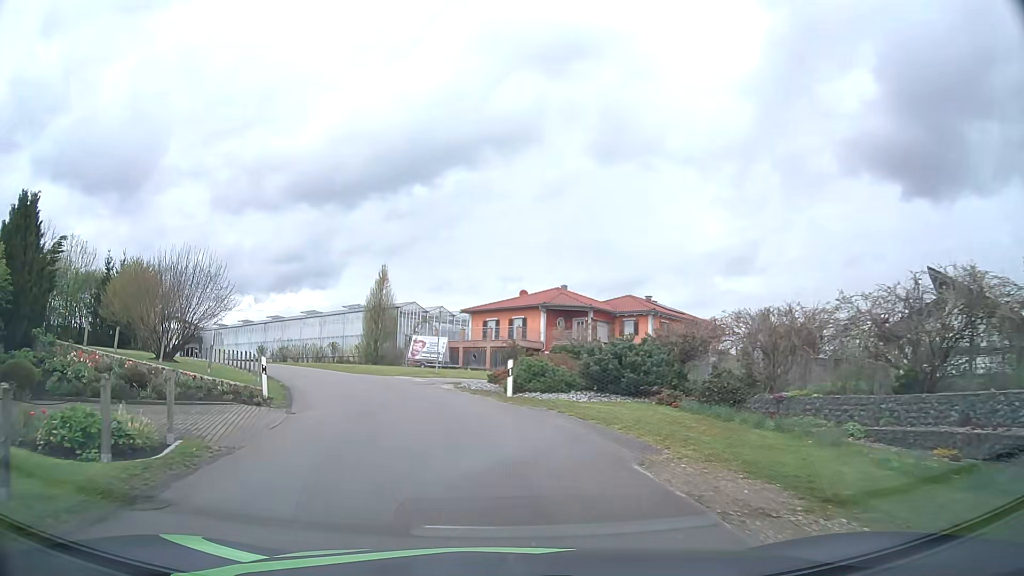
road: unclassified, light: Day
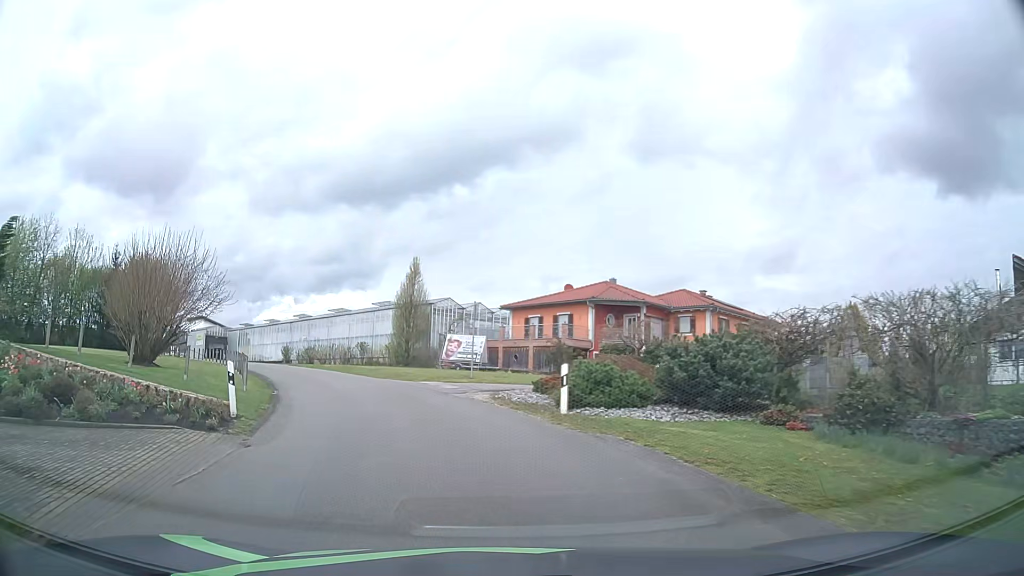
(-0.1, +5.0) m; -4°
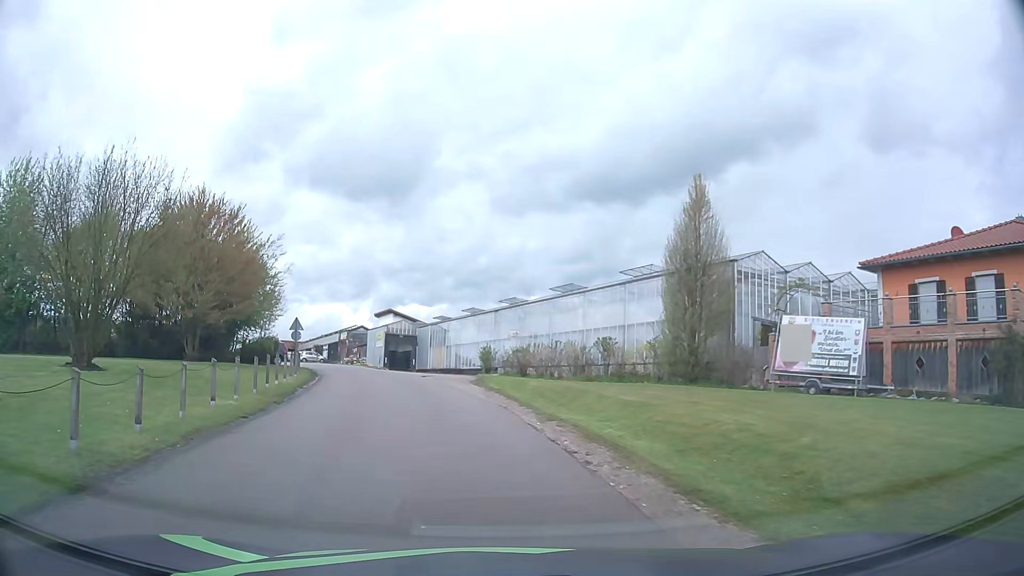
(-4.4, +24.8) m; -20°
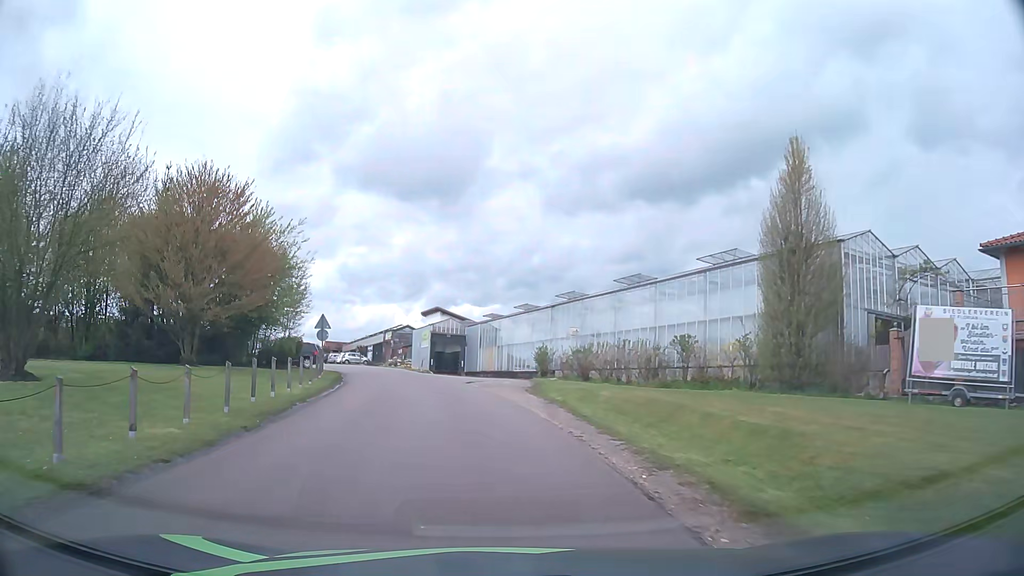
(-0.2, +5.2) m; -5°
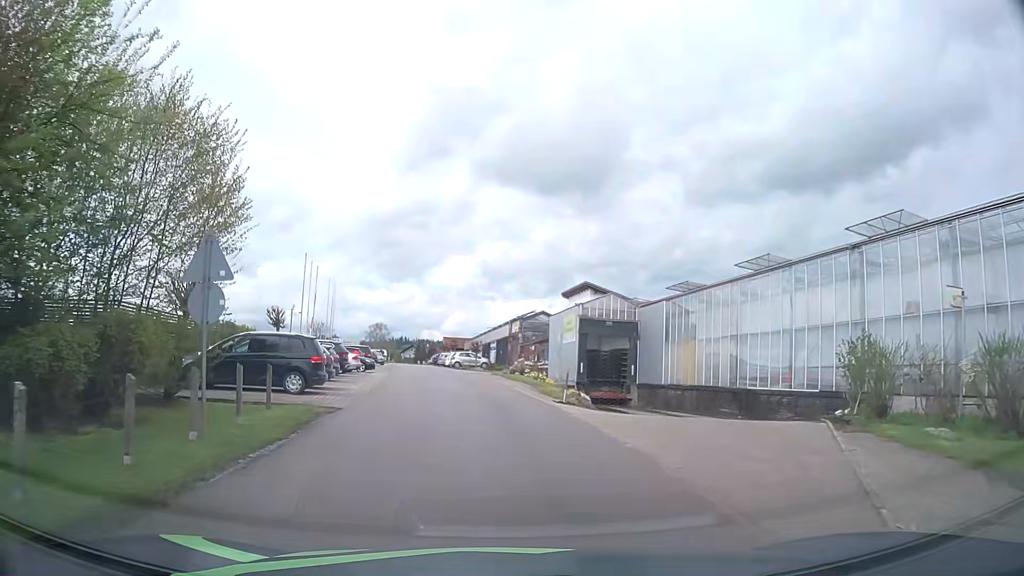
(-2.8, +24.6) m; -12°
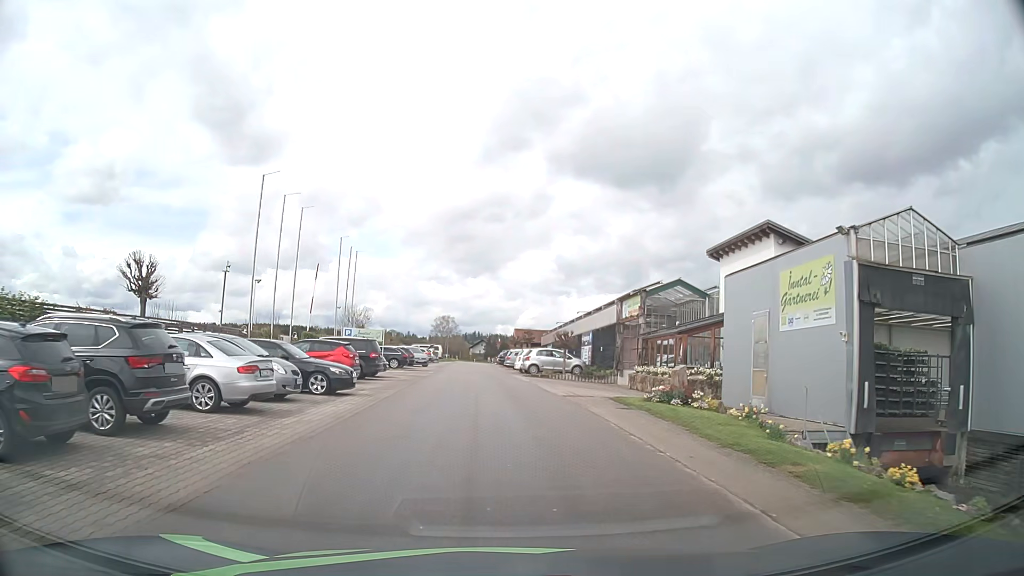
(-1.5, +23.0) m; -6°
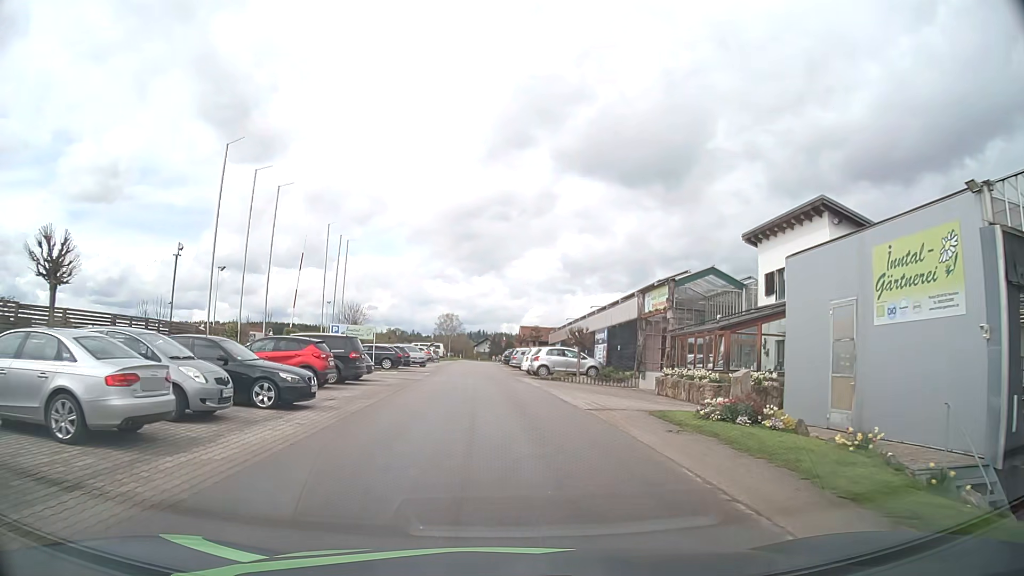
(0.0, +4.6) m; 0°
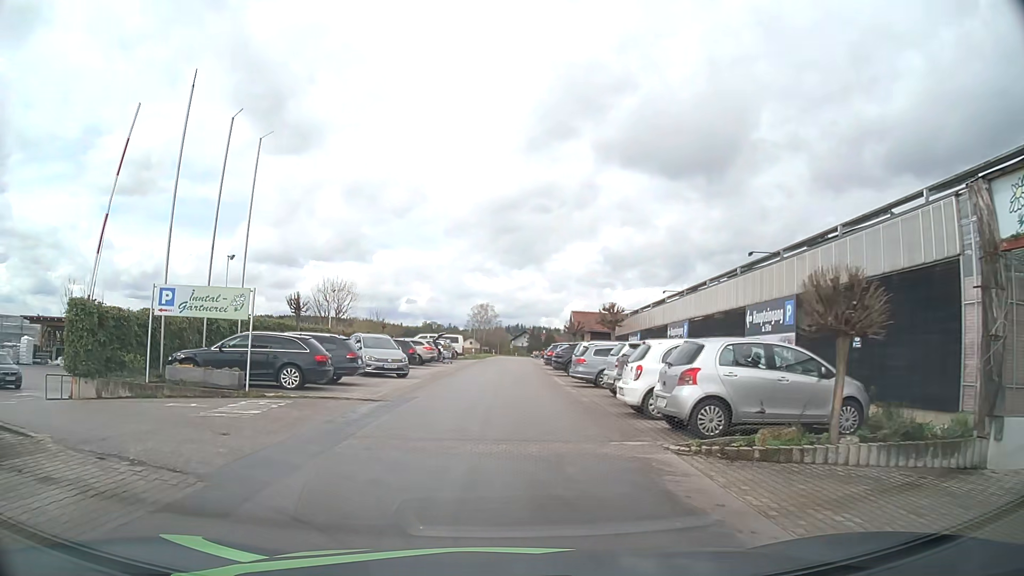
(-0.5, +23.4) m; -4°
(0, +10) (0, +20) (0, +30) (-1, +40) (0, +50) (0, +60) (+1, +70) (+2, +80) (+2, +90) (+2, +100) m
